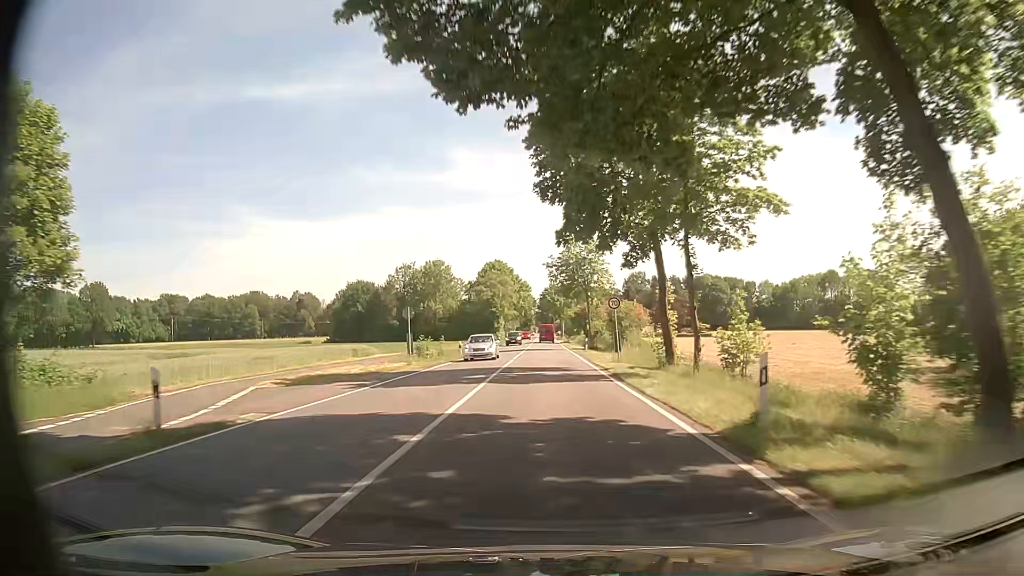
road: tertiary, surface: asphalt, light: Day
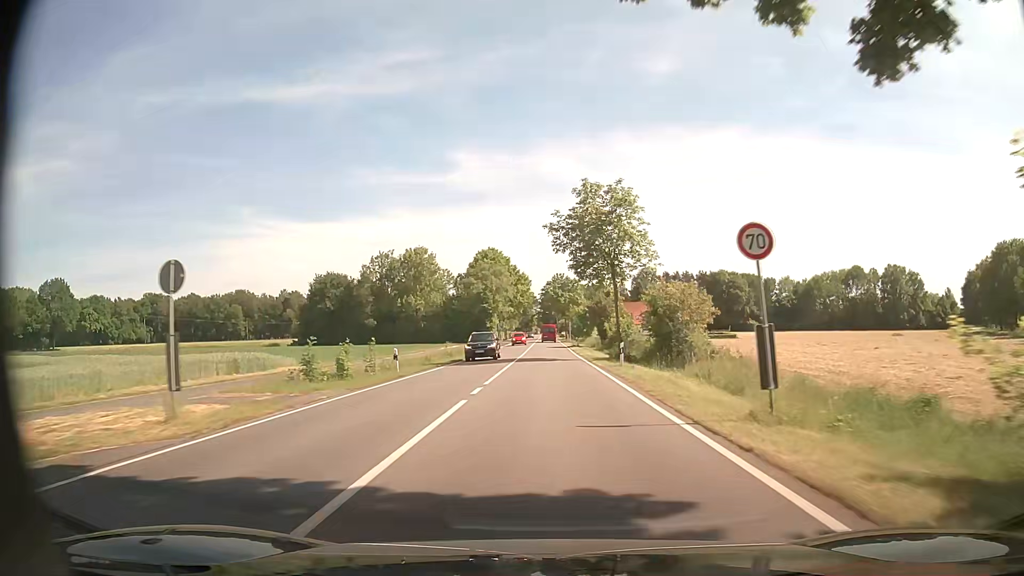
(0.0, +21.6) m; 0°
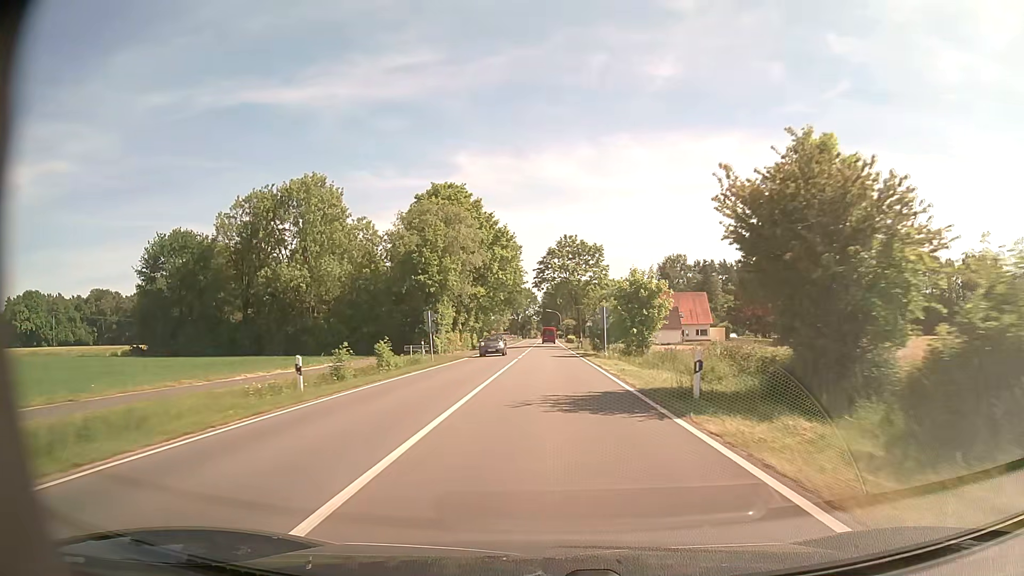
(0.0, +54.0) m; 0°
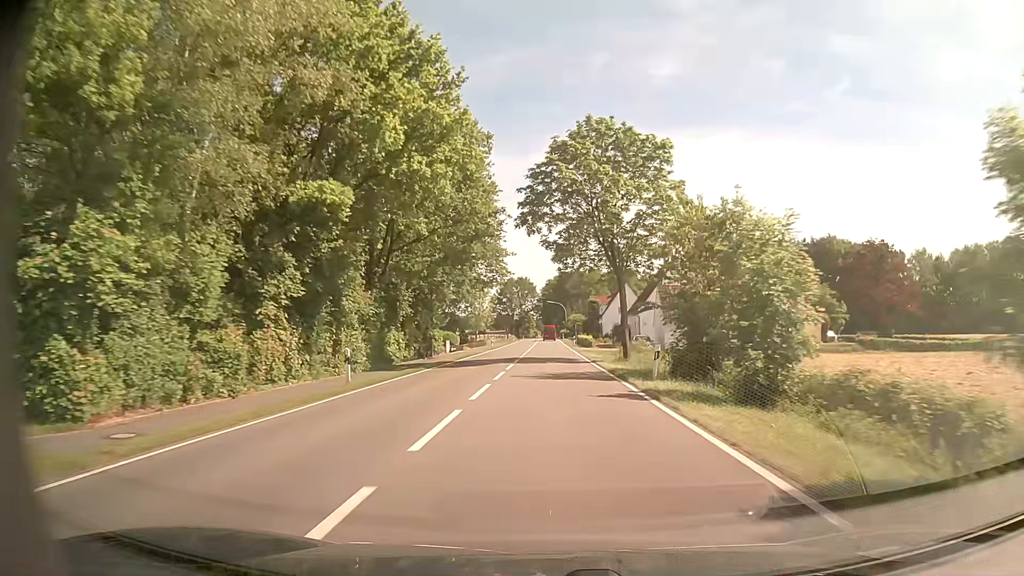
(0.0, +42.9) m; 0°
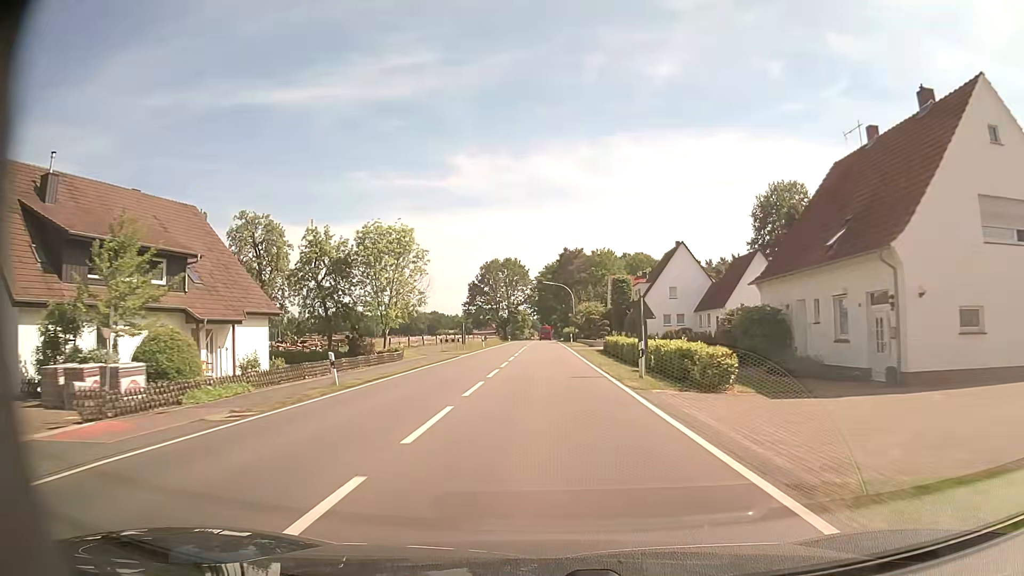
(+0.1, +53.7) m; 0°
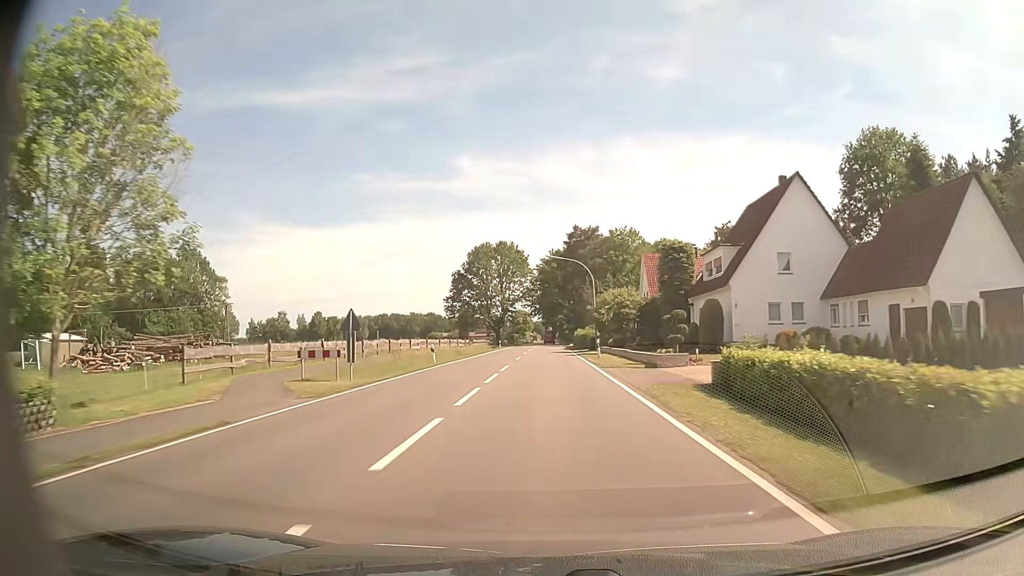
(-0.1, +32.2) m; 0°
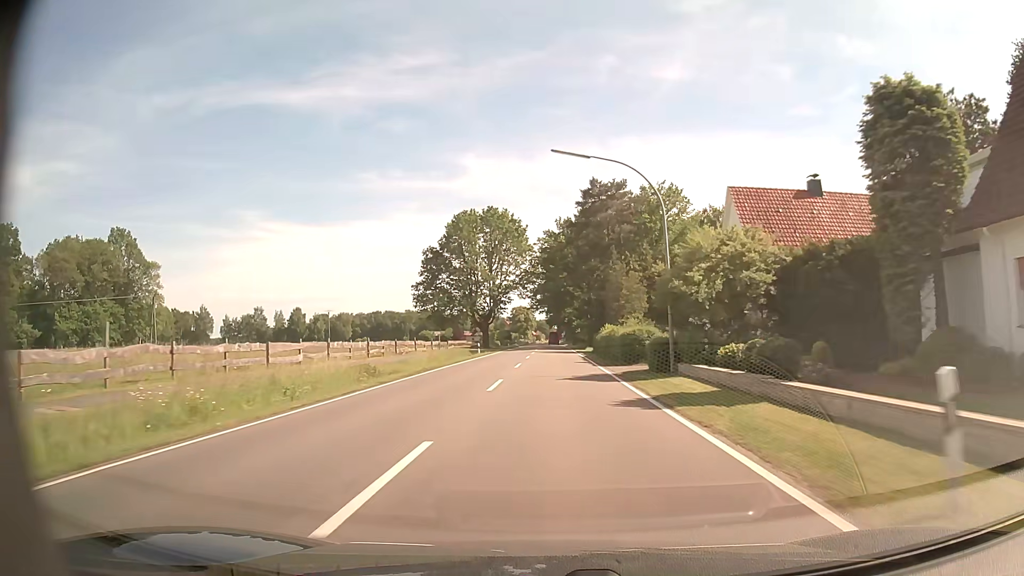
(-0.1, +32.2) m; 0°
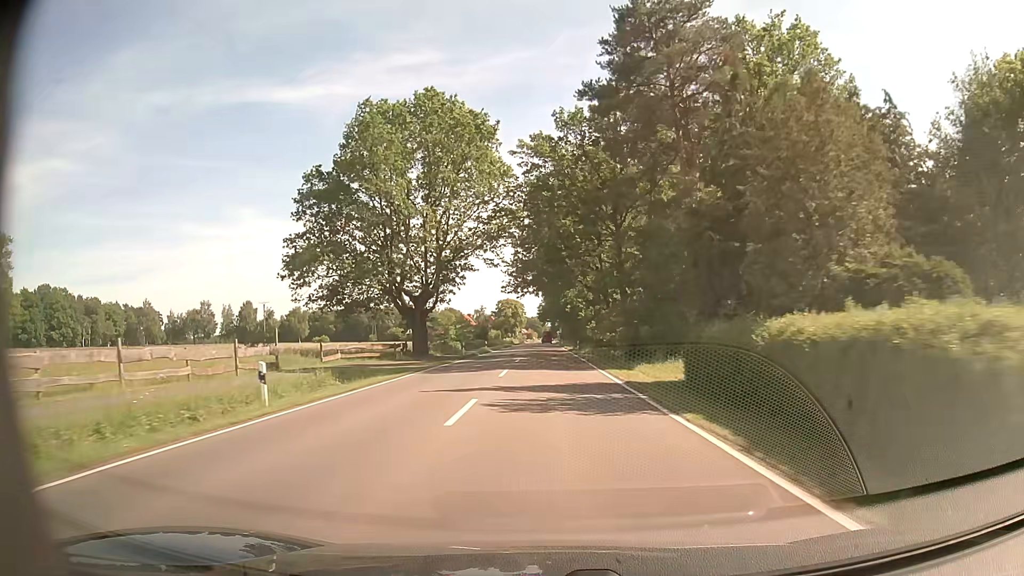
(+0.2, +43.0) m; 0°
(0, +10) (0, +20) (0, +30) (0, +40) (0, +50) (0, +60) (0, +70) (0, +80) (0, +90) (0, +100) m
